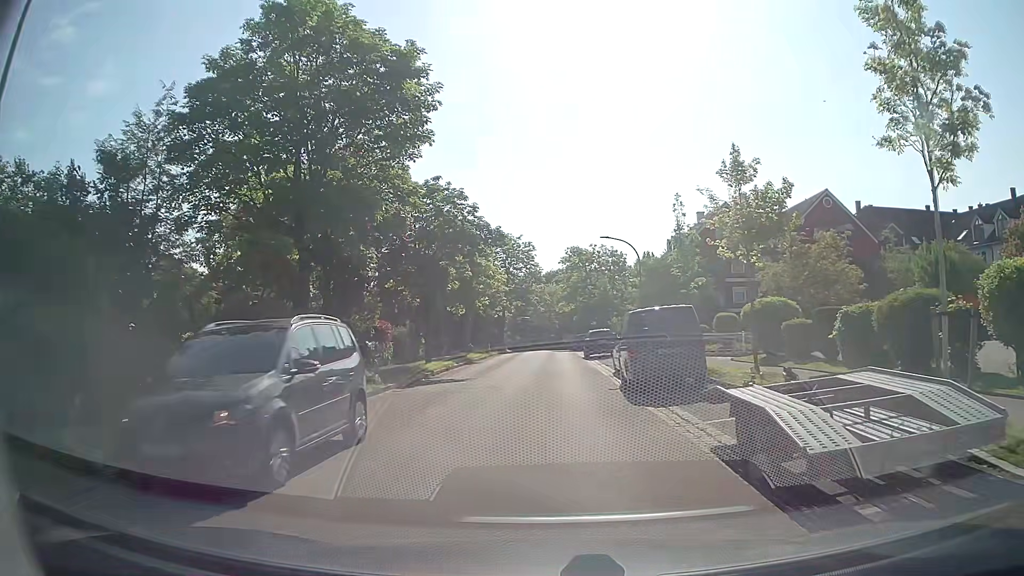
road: residential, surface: asphalt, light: Day
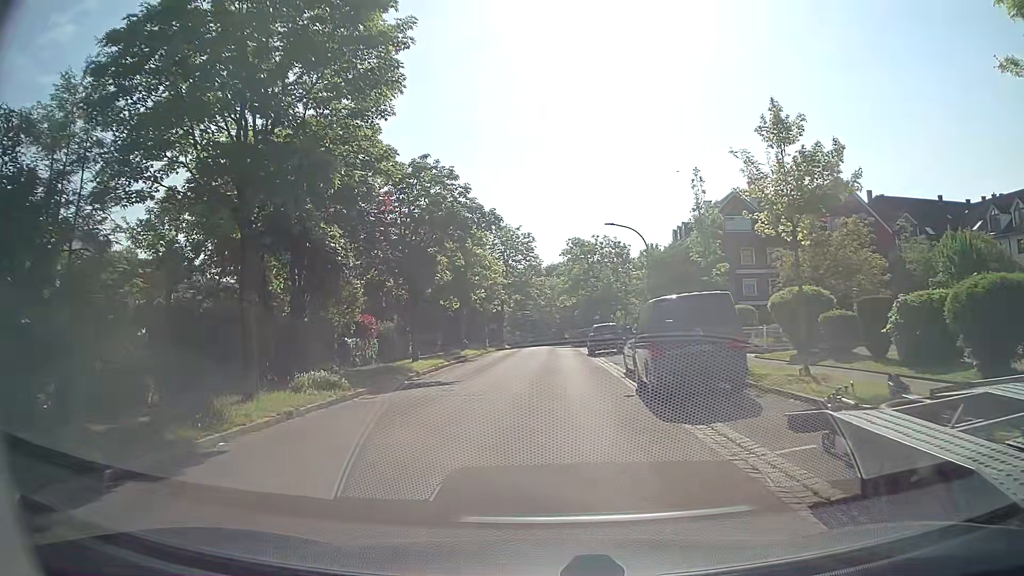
(0.0, +3.2) m; 0°
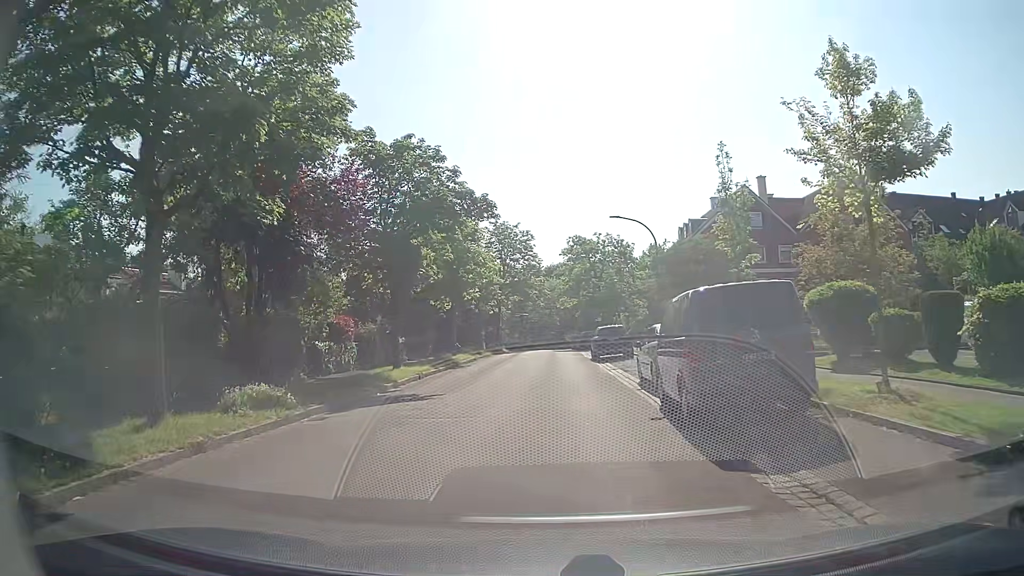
(0.0, +3.4) m; 0°
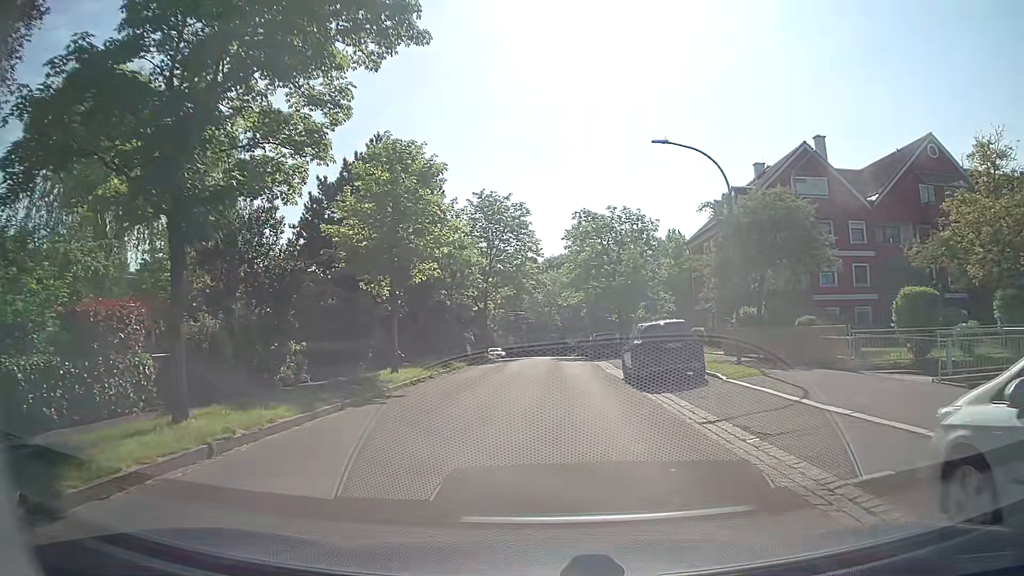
(-0.1, +14.8) m; 0°
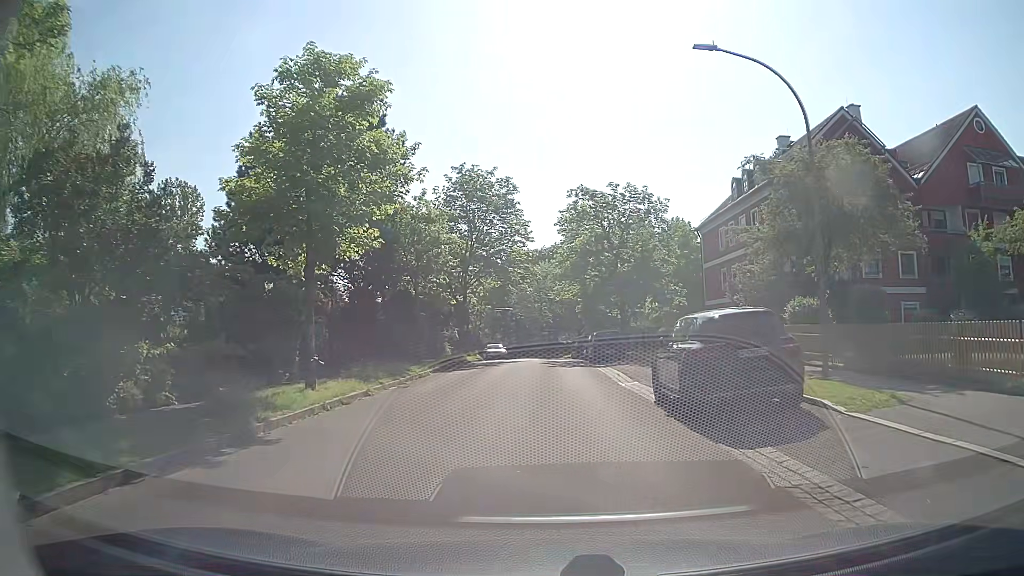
(0.0, +7.5) m; +1°
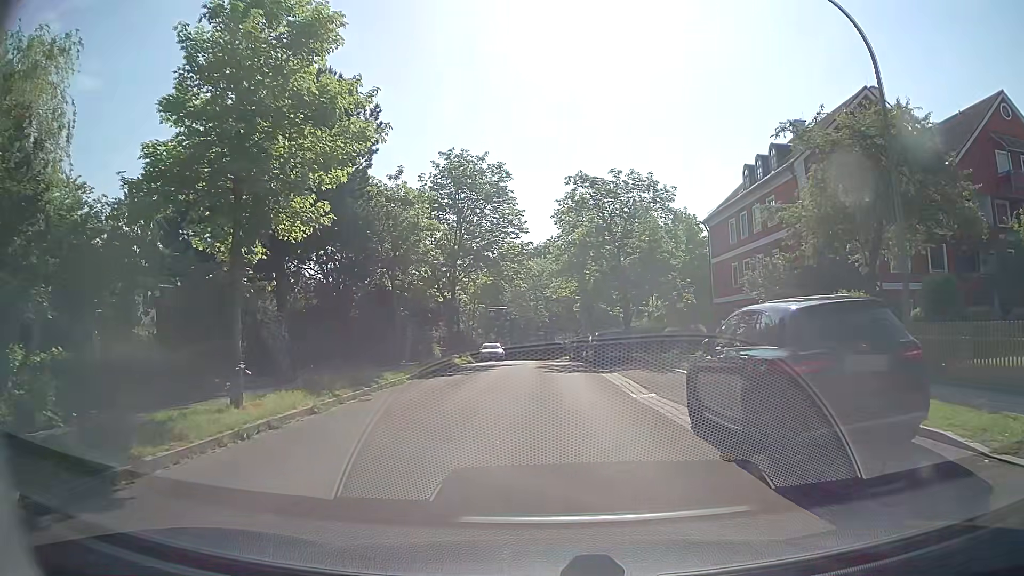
(0.0, +3.7) m; +1°
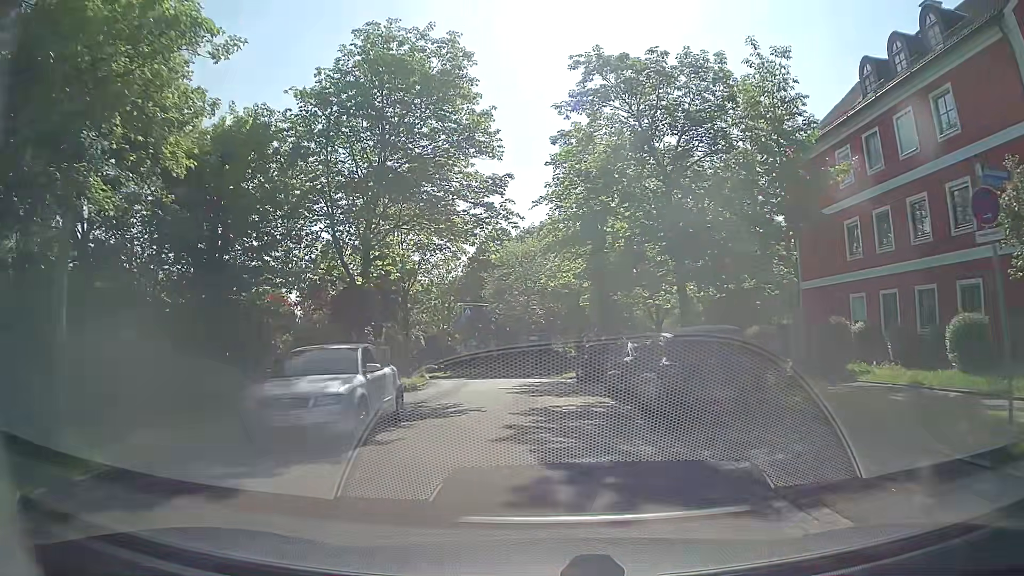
(+0.1, +18.1) m; +1°
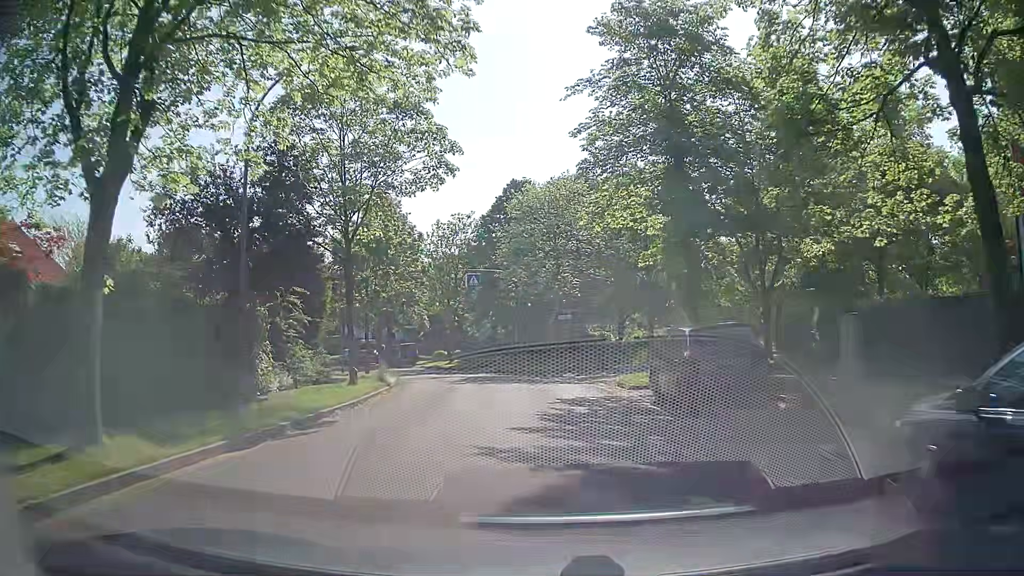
(-0.5, +14.7) m; -3°
